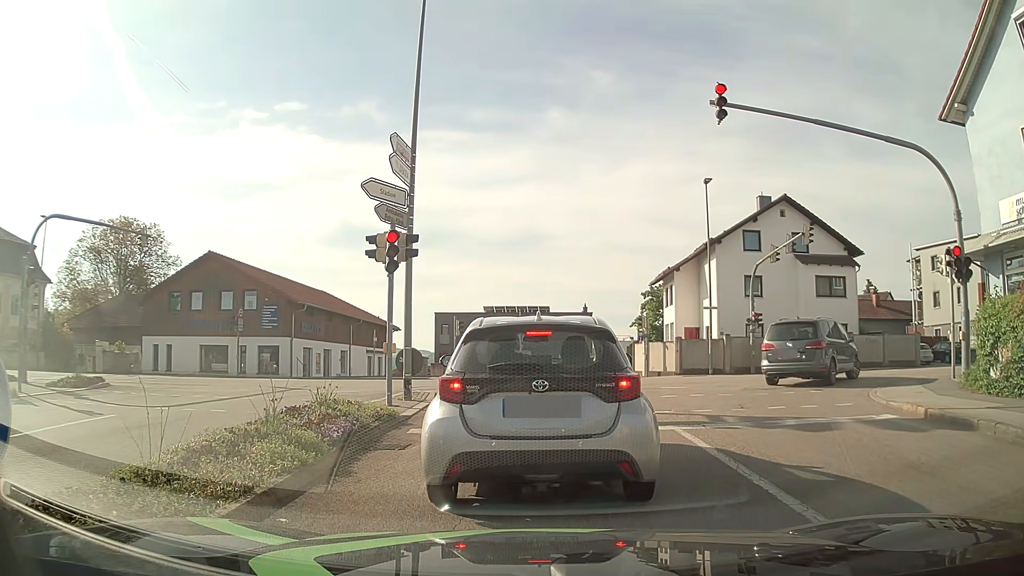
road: tertiary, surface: asphalt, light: Day
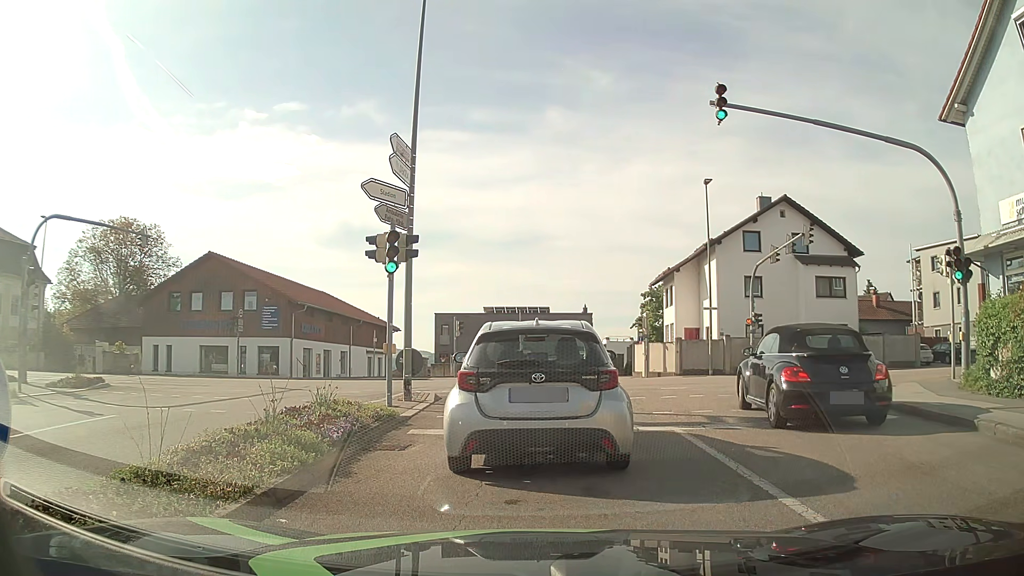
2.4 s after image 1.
(0.0, +0.1) m; 0°
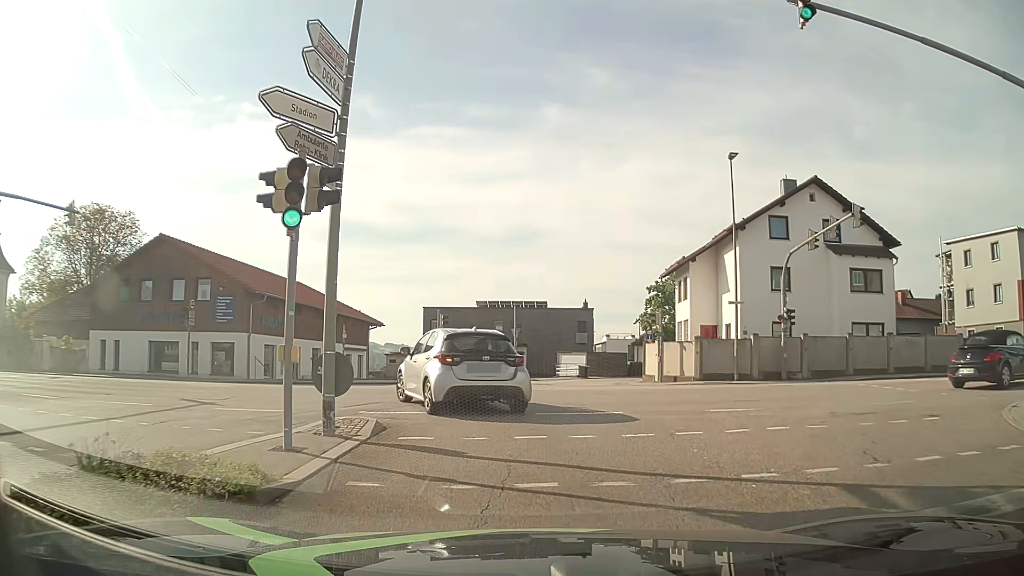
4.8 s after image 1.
(+0.1, +5.7) m; +1°
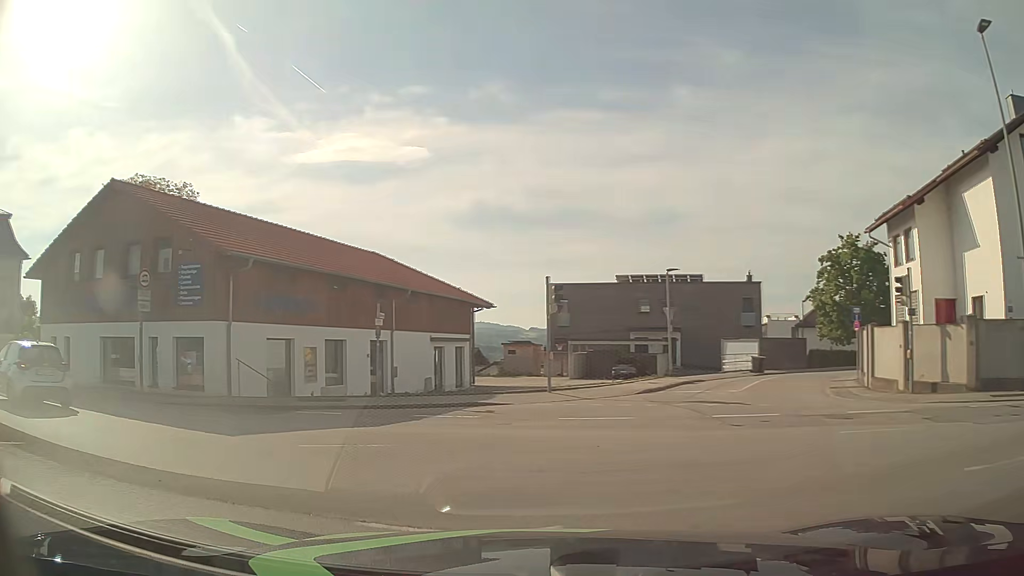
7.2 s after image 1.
(-0.3, +13.6) m; -10°
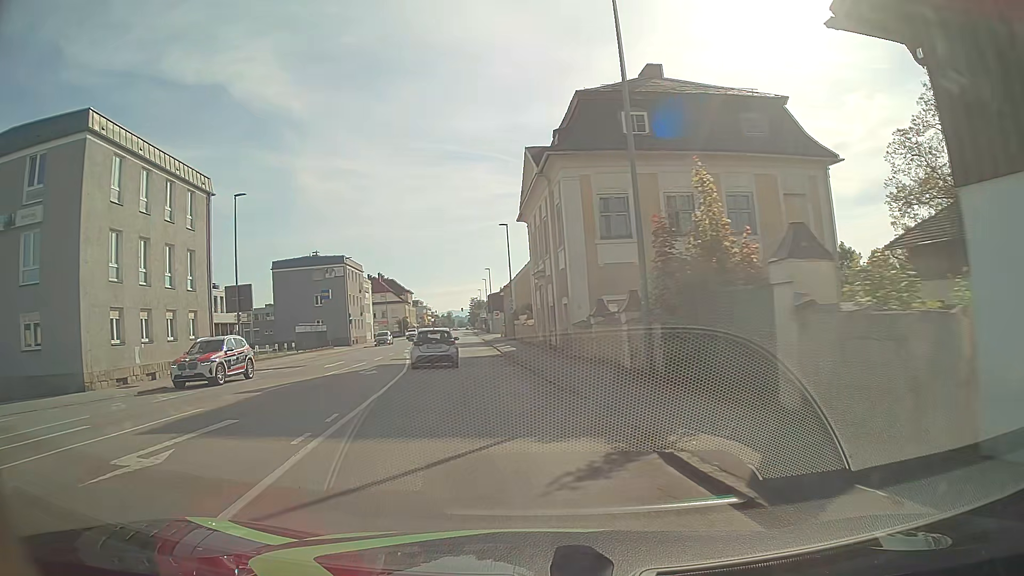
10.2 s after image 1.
(-13.9, +15.8) m; -73°
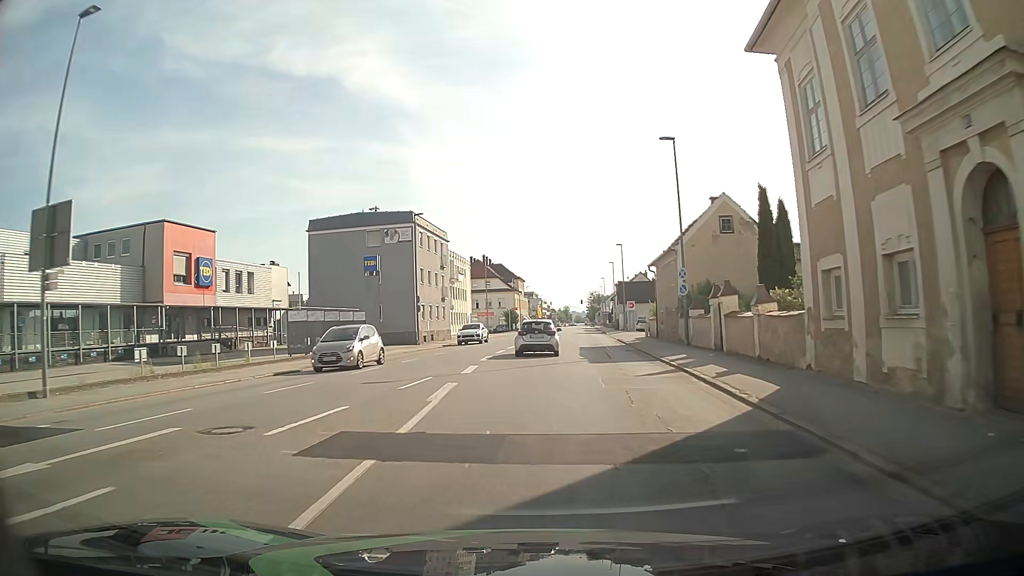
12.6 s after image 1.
(-3.4, +26.6) m; -11°
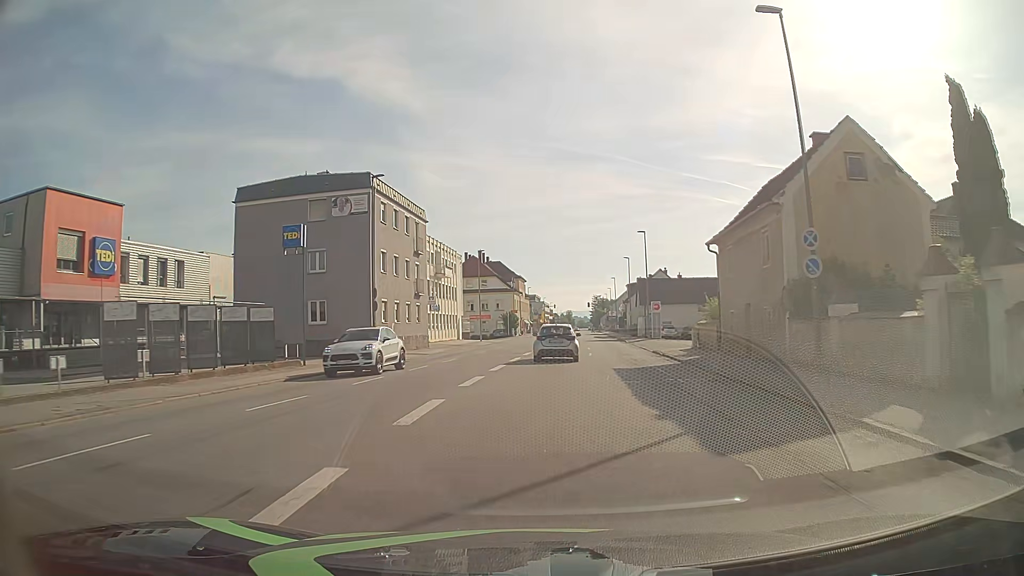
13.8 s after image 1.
(+0.2, +15.2) m; +1°
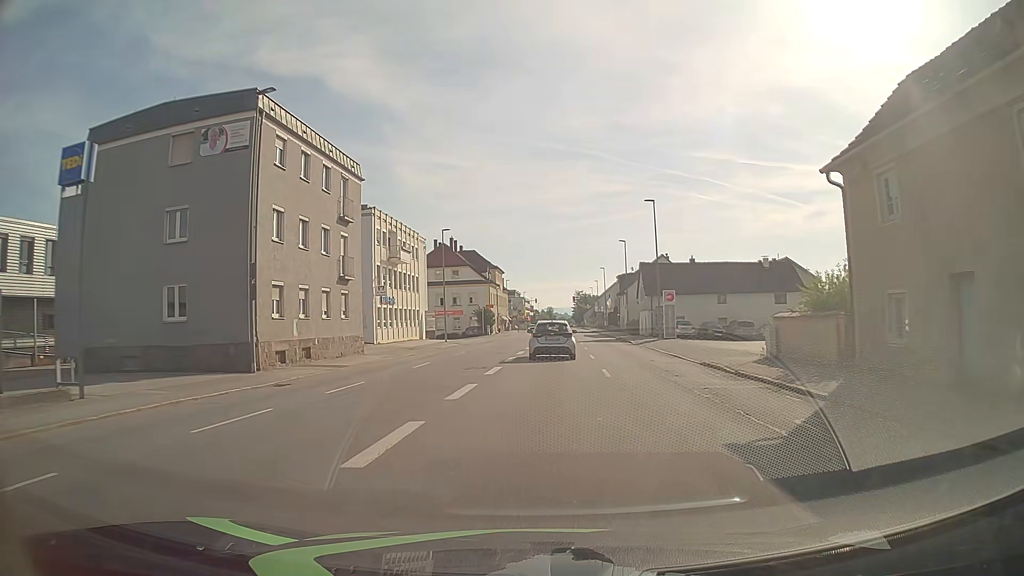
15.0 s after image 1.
(+0.1, +14.6) m; +1°
(0, +10) (0, +20) (+1, +30) (+1, +40) (+2, +50) (+3, +60) (+3, +70) (+4, +80) (+4, +90) (+5, +100) m
